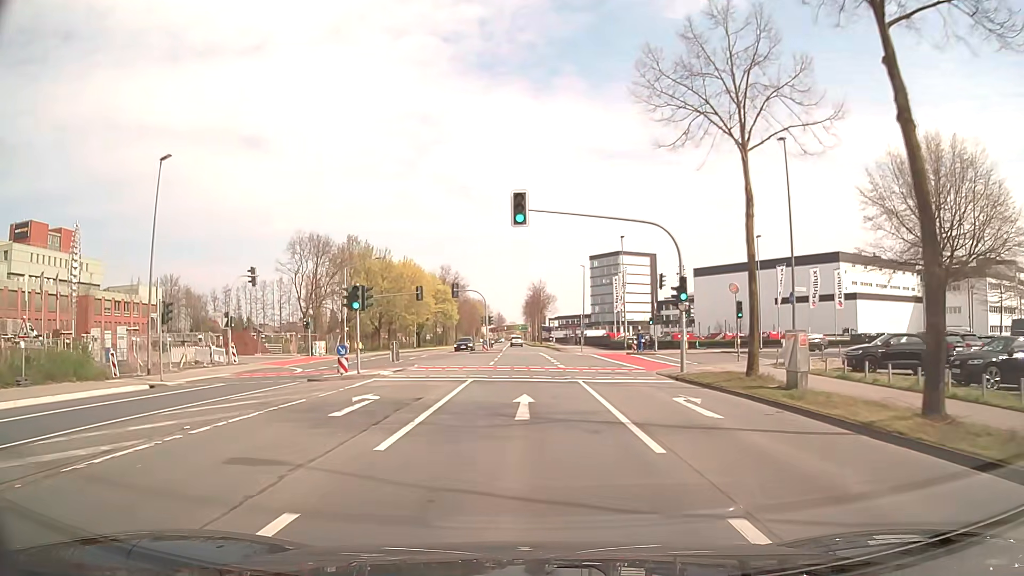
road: secondary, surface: asphalt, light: Day
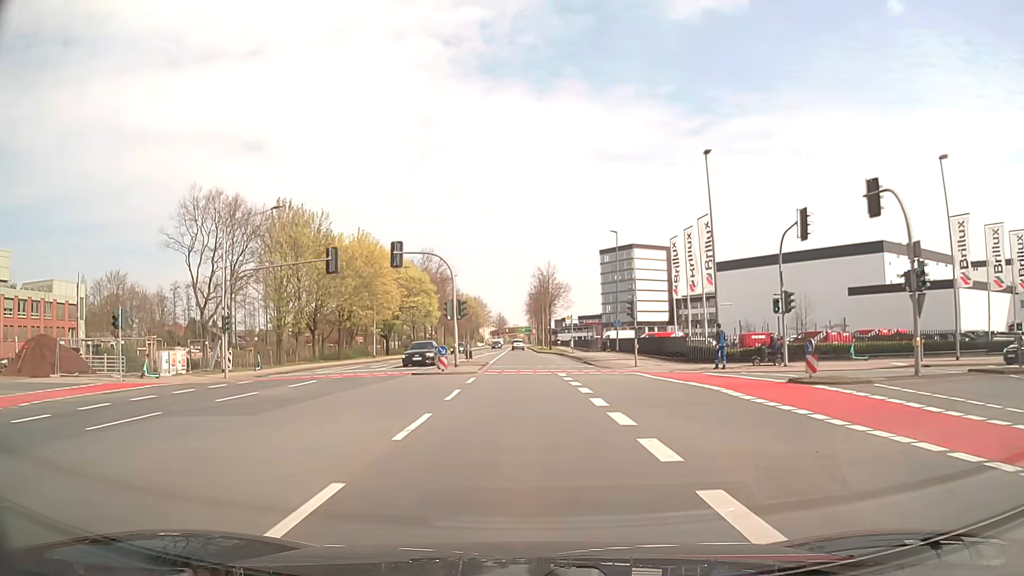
(-0.1, +30.1) m; 0°
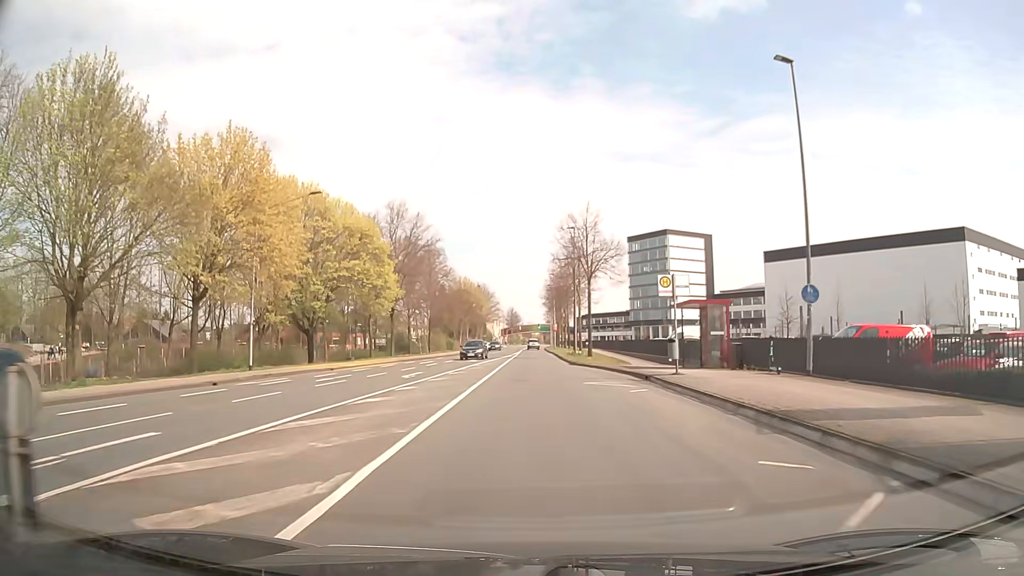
(-0.6, +37.7) m; -1°
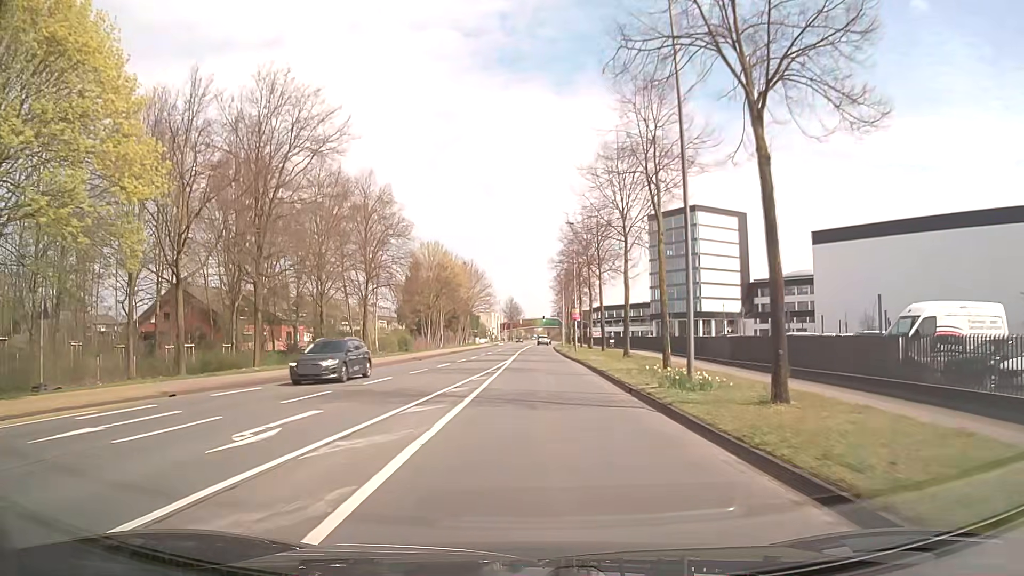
(-0.1, +38.0) m; 0°
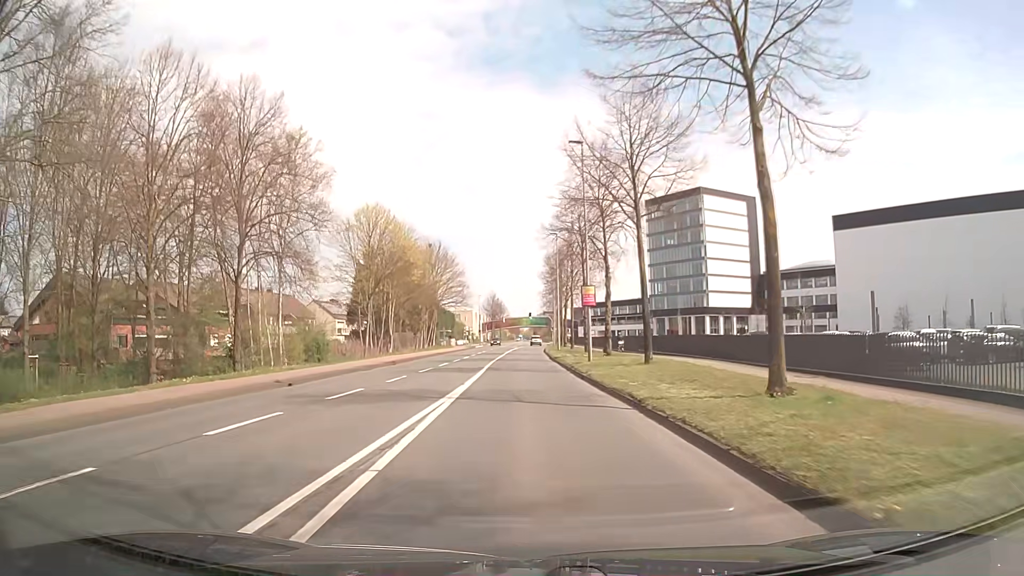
(+0.3, +22.9) m; +1°
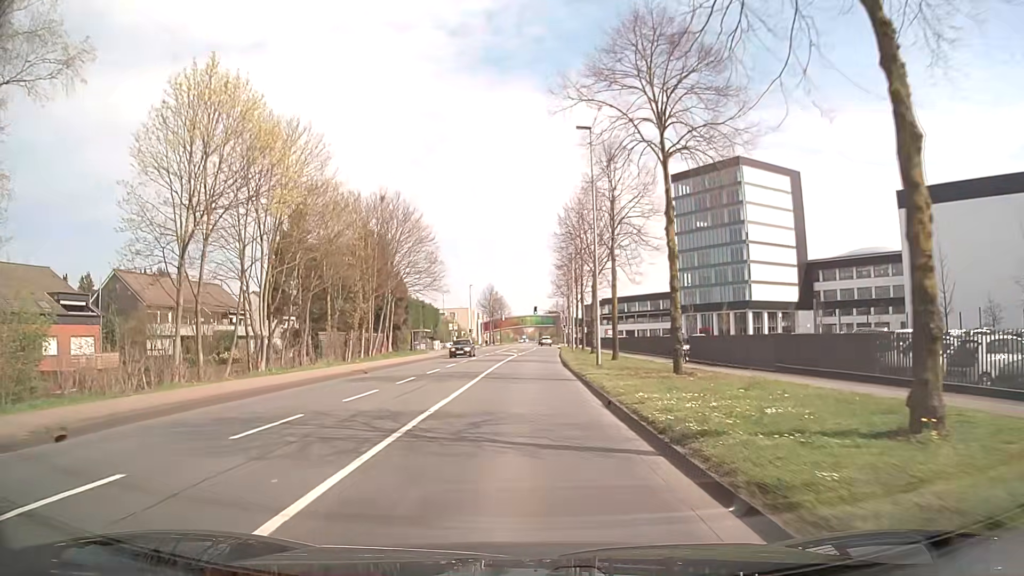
(-0.2, +30.6) m; -1°
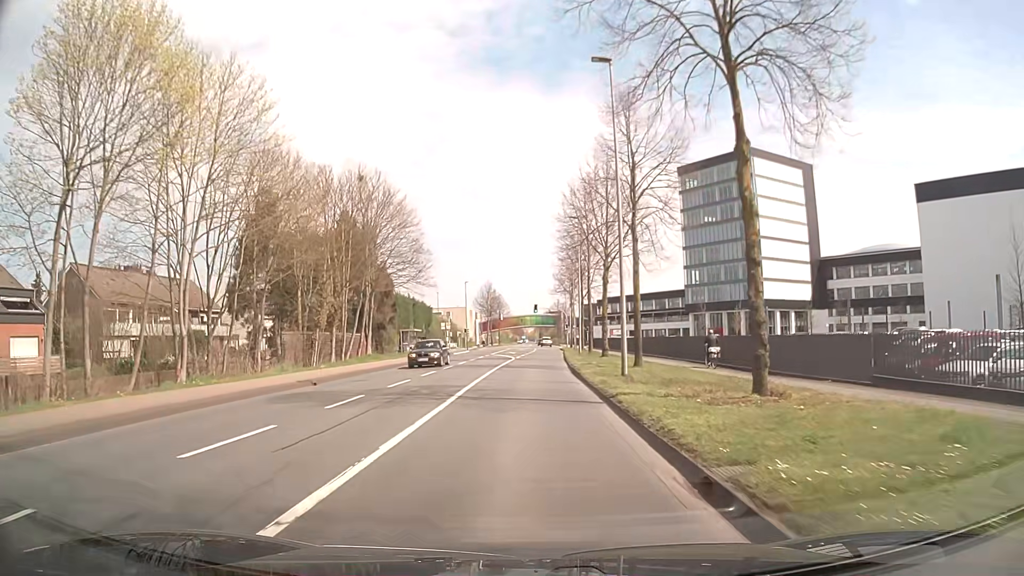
(0.0, +7.7) m; 0°
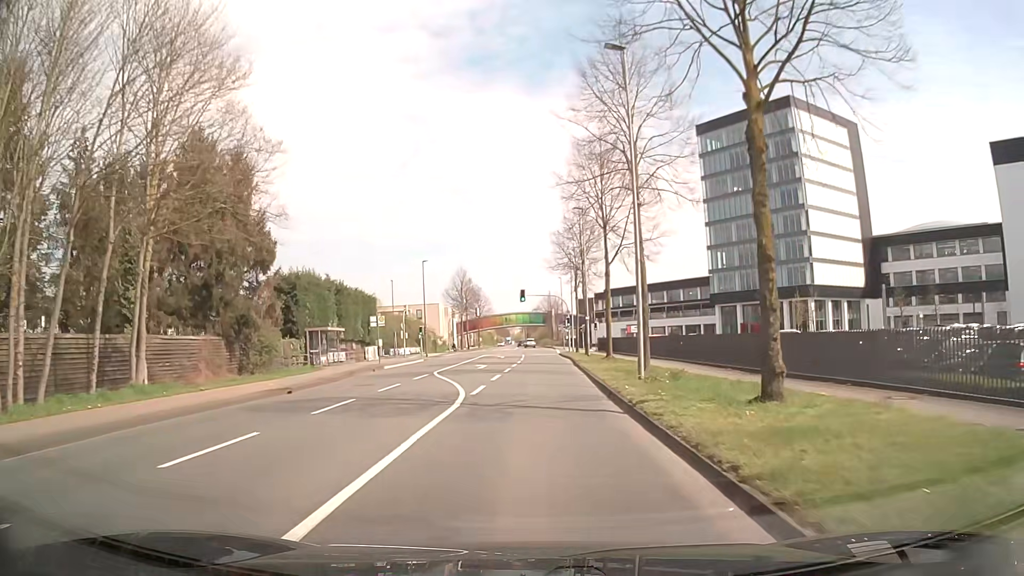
(+0.4, +30.6) m; +1°
(0, +10) (0, +20) (+1, +30) (+1, +40) (+1, +50) (+1, +60) (+1, +70) (+1, +80) (+1, +90) (+1, +100) m
